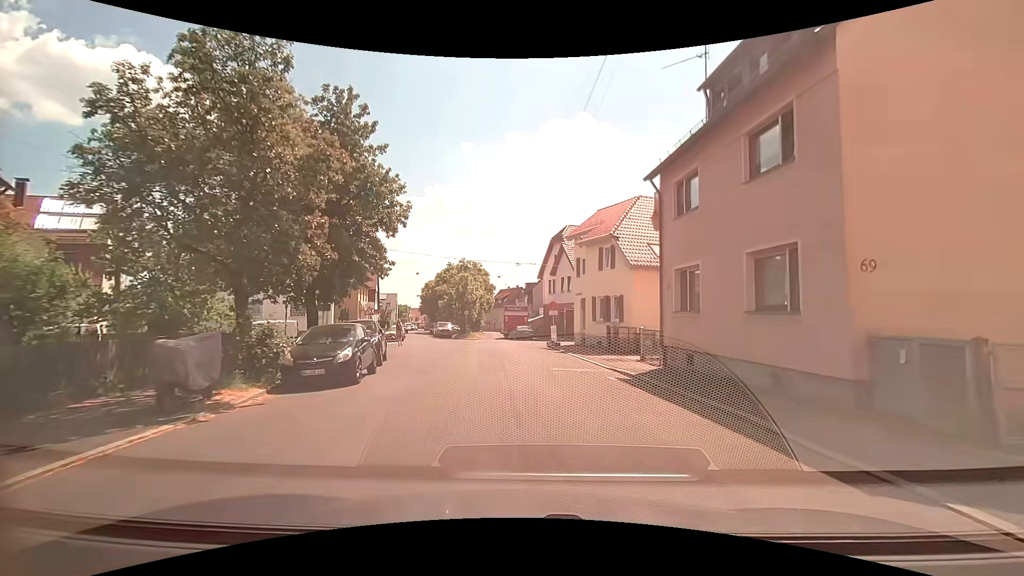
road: residential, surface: asphalt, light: Day
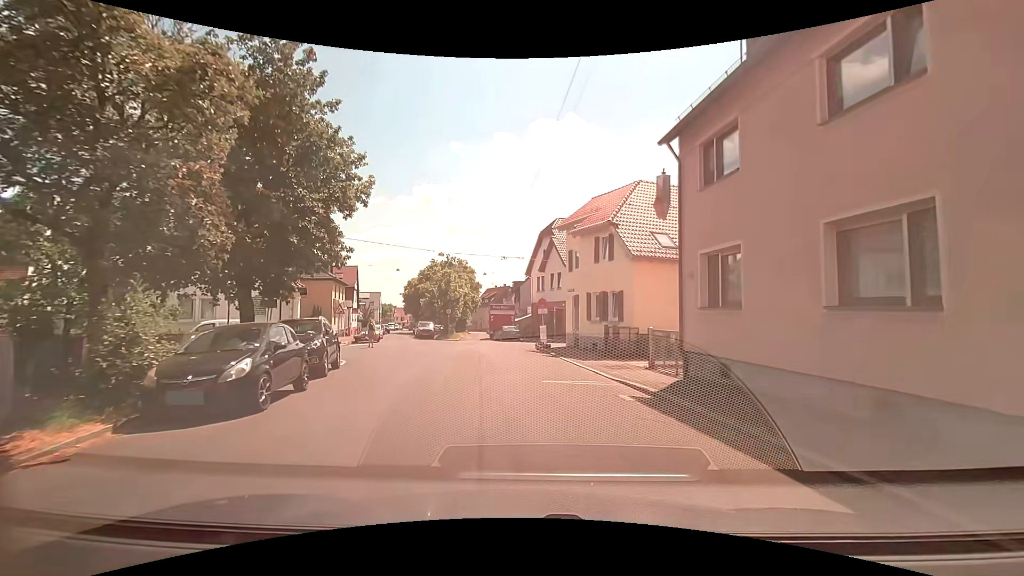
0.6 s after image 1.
(0.0, +3.6) m; 0°
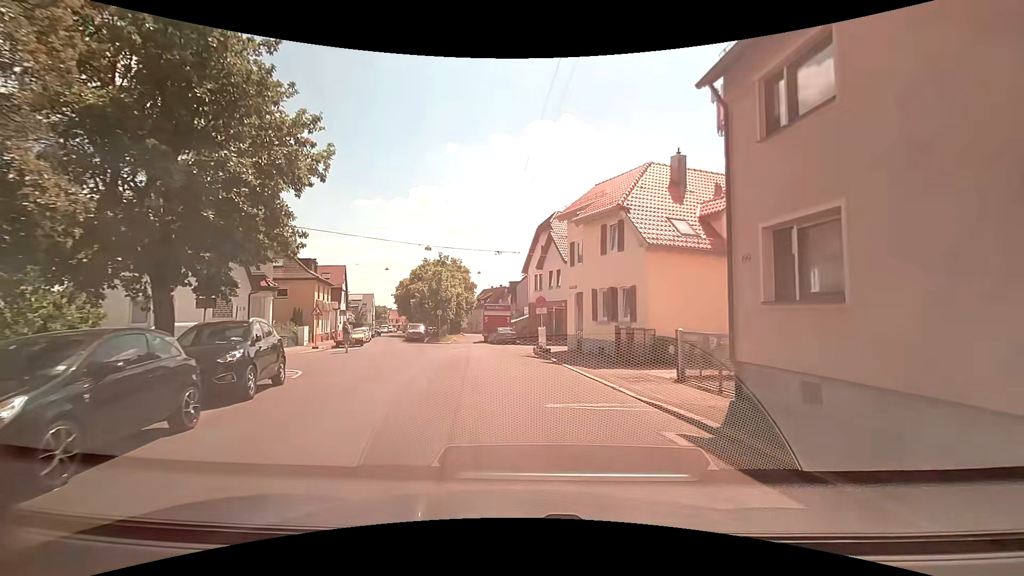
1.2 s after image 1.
(+0.1, +3.5) m; -1°
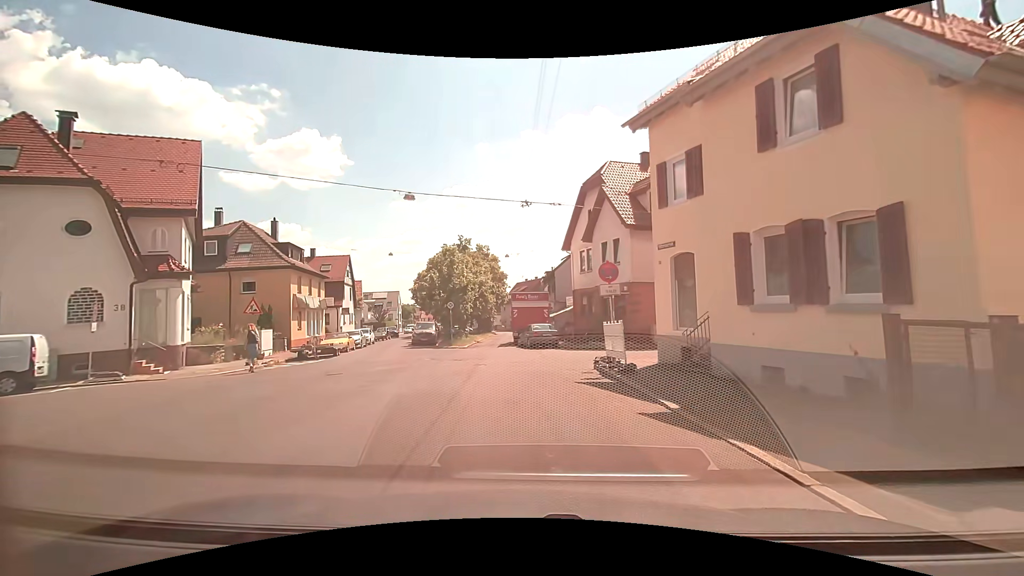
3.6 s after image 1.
(0.0, +12.7) m; -2°
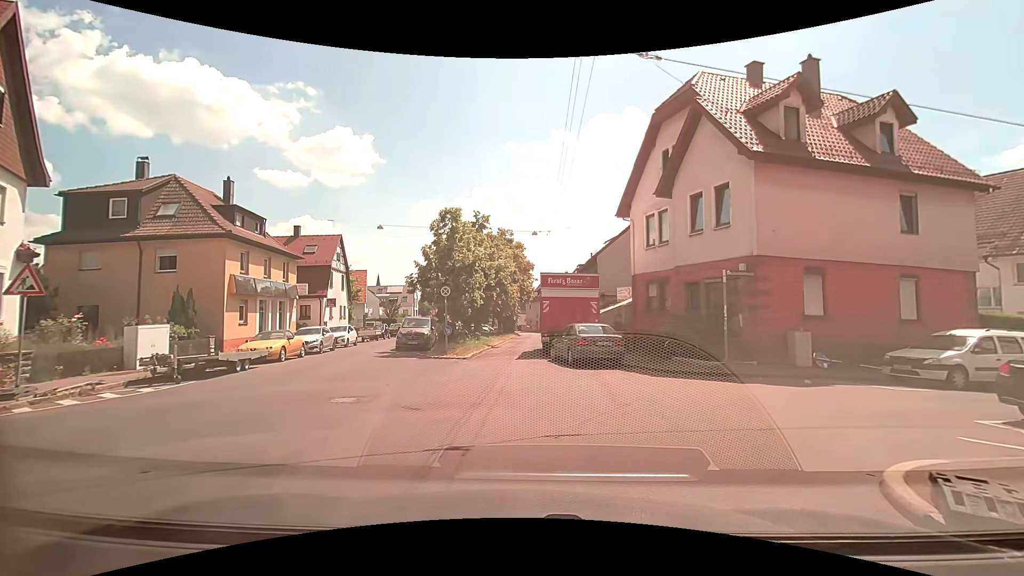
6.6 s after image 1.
(-0.4, +11.7) m; -2°
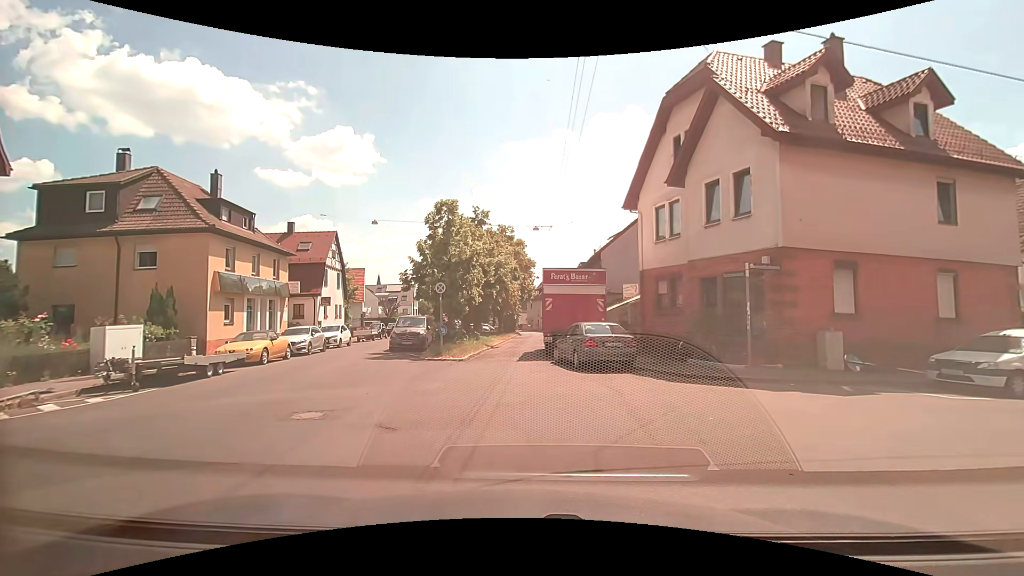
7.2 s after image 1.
(-0.1, +1.4) m; +2°
